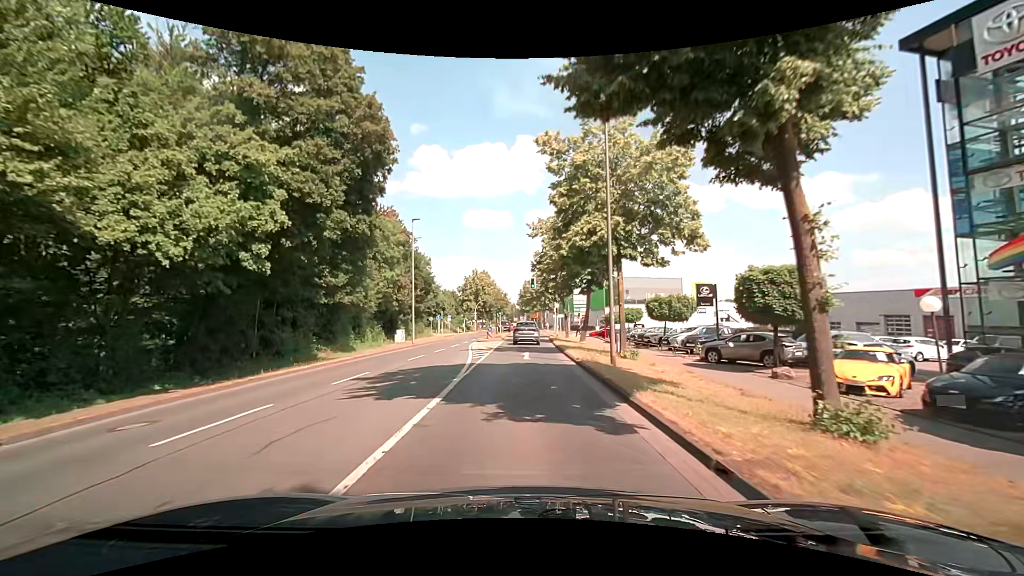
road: secondary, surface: asphalt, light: Day
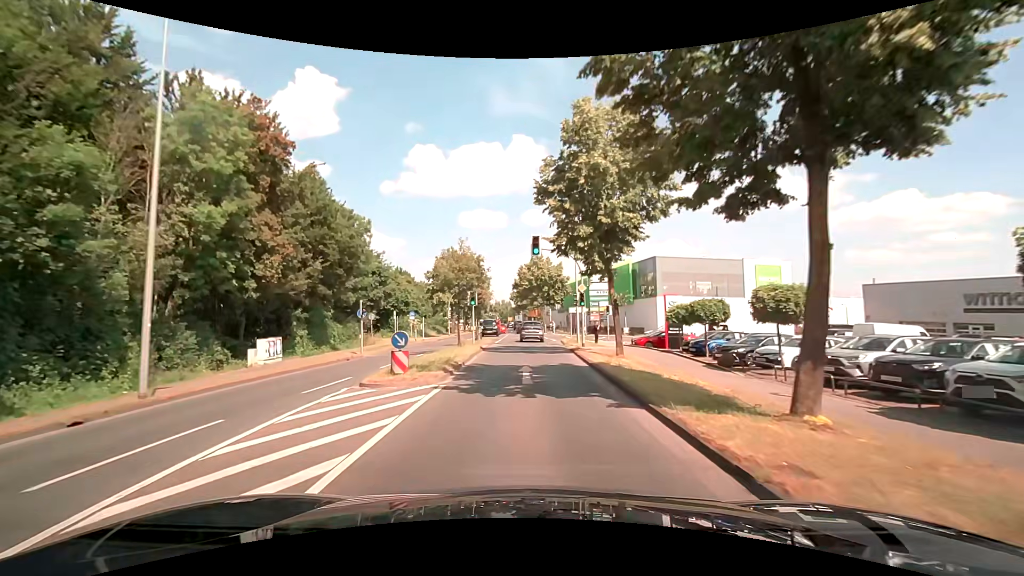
(+0.1, +28.5) m; 0°
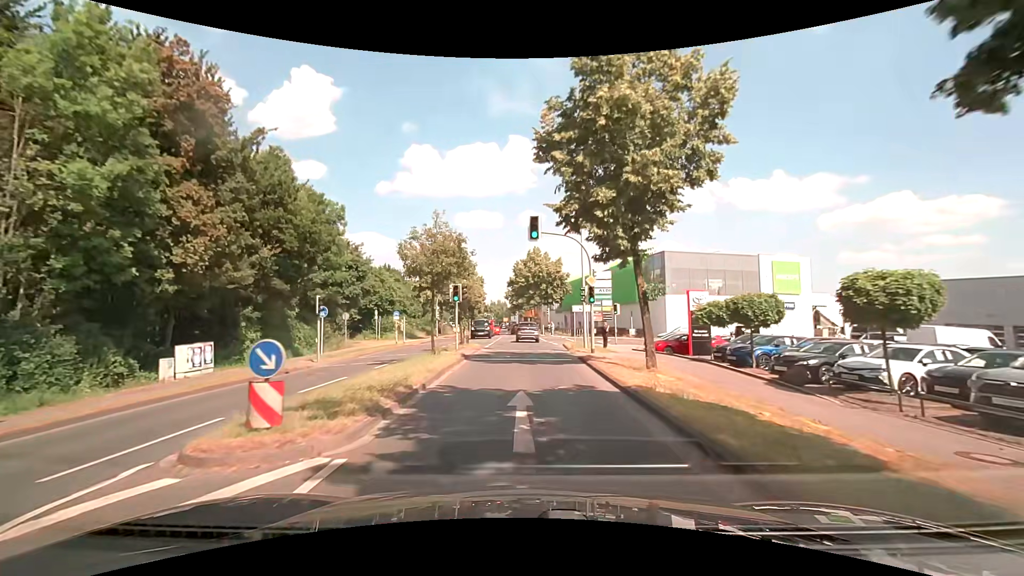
(+0.1, +5.9) m; +1°
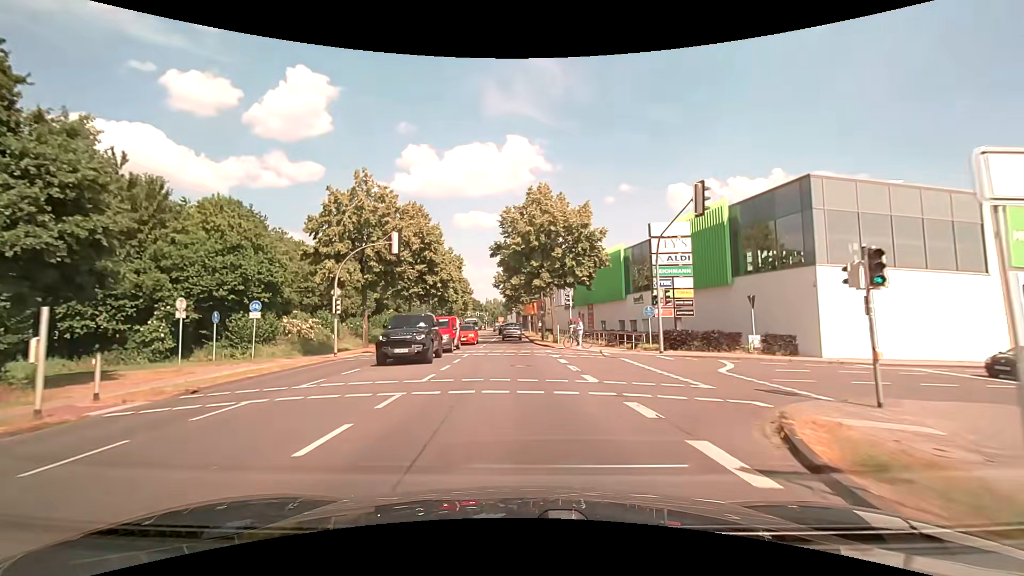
(+0.3, +30.6) m; +1°
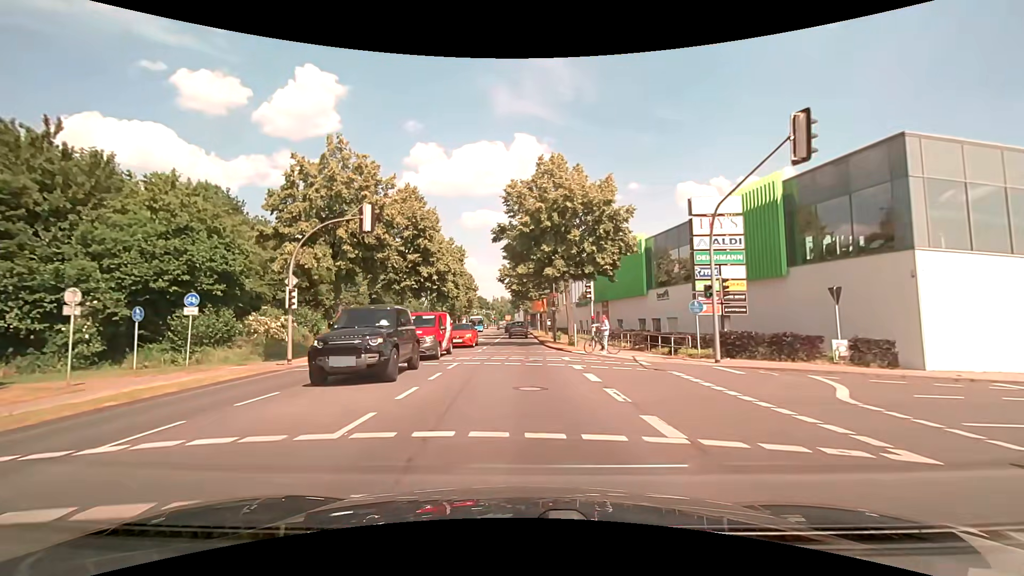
(0.0, +6.3) m; -1°
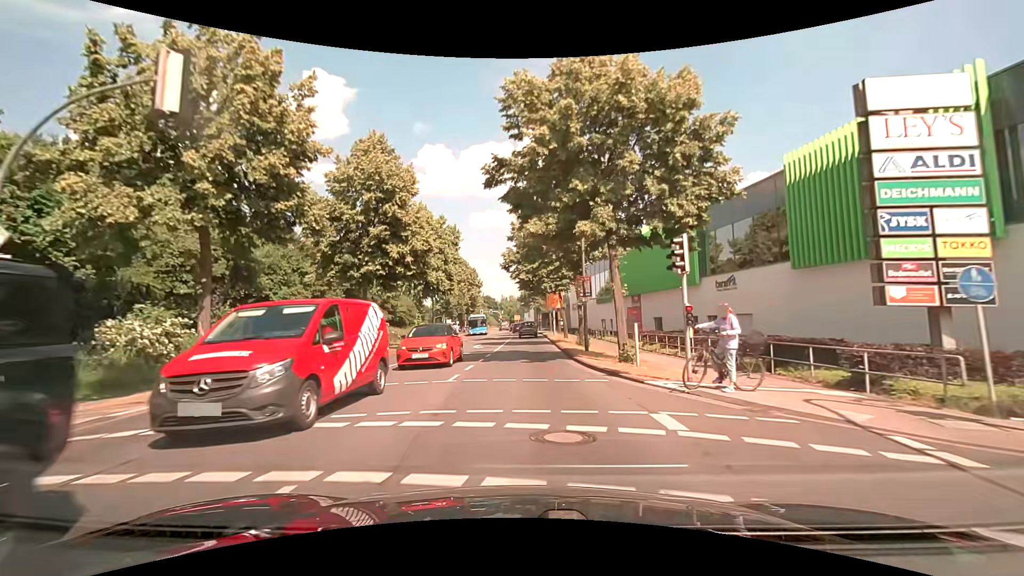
(-0.2, +12.5) m; -2°
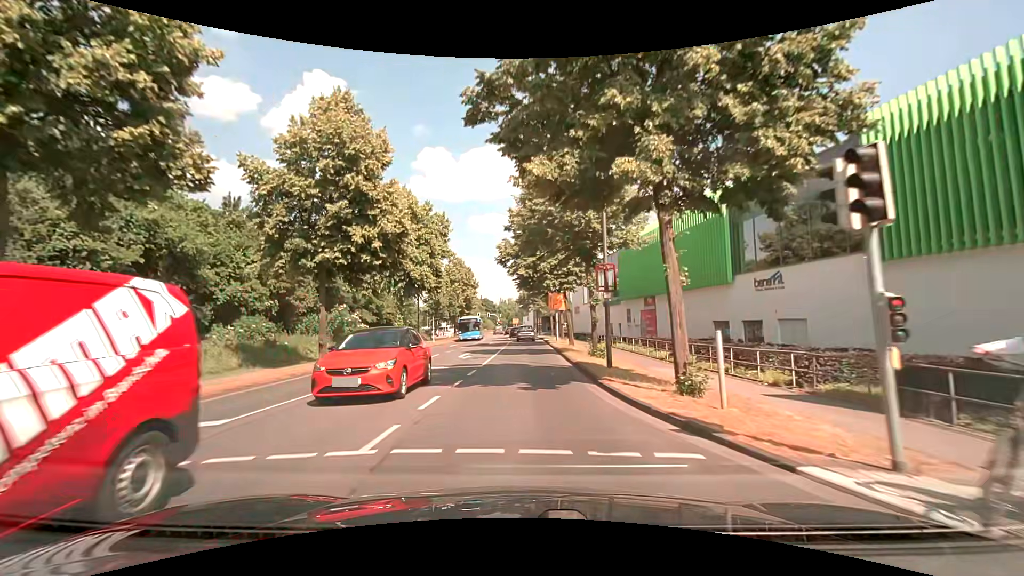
(0.0, +6.2) m; 0°
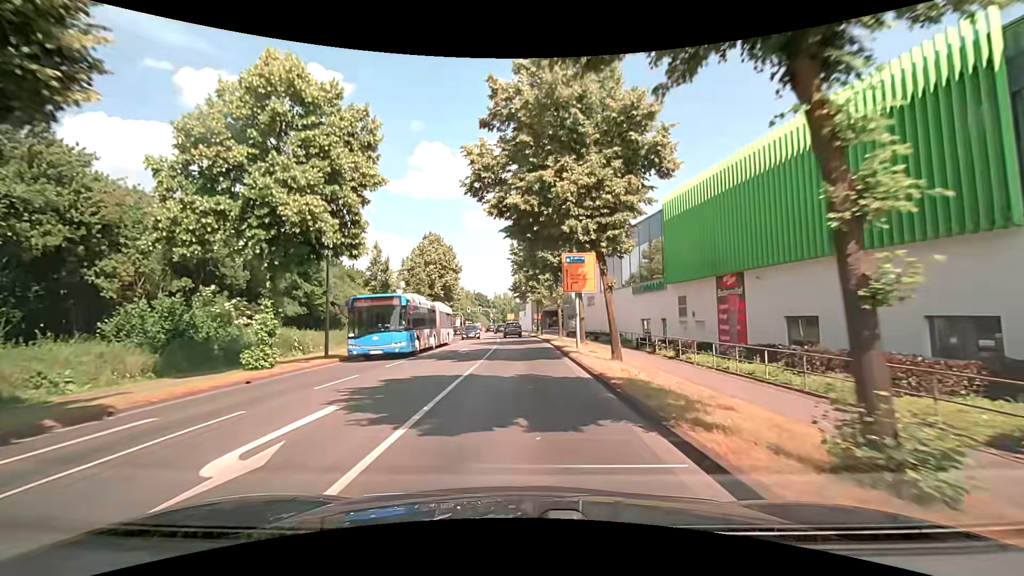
(+0.2, +19.0) m; +1°
(0, +10) (0, +20) (0, +30) (-1, +40) (-1, +50) (-2, +60) (-3, +70) (-4, +80) (-5, +90) (-7, +100) m
